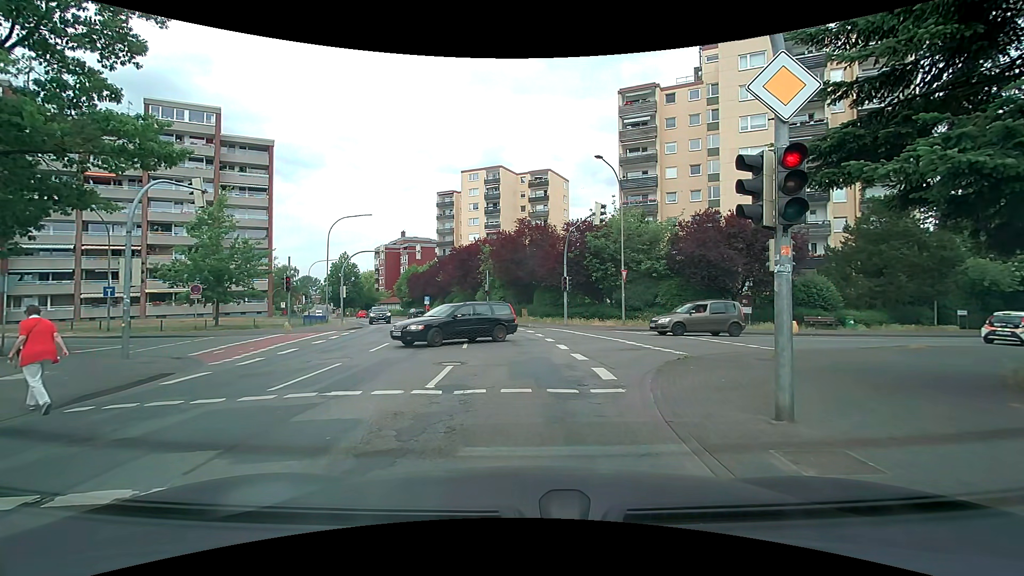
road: secondary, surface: asphalt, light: Day
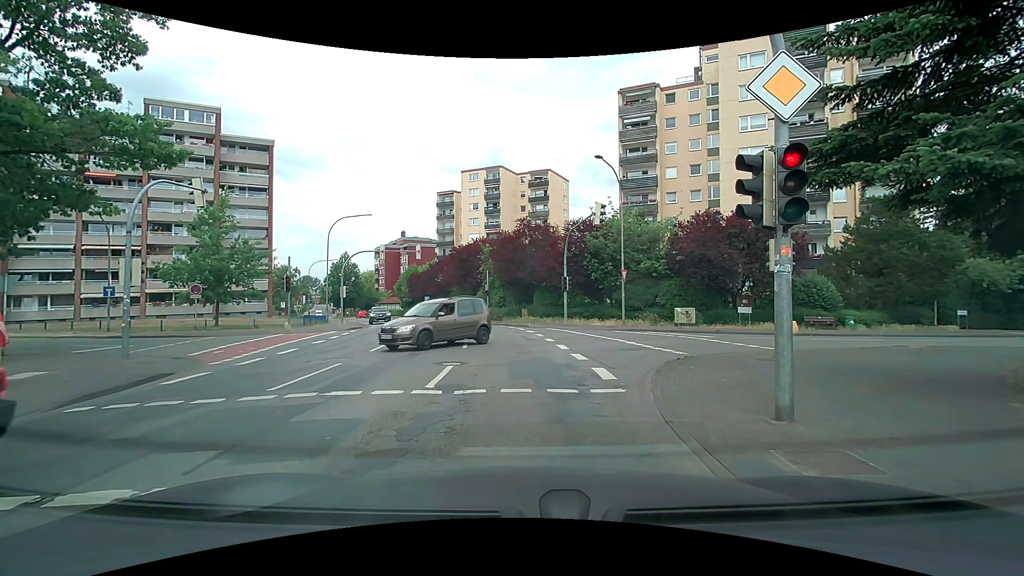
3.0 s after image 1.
(0.0, 0.0) m; 0°
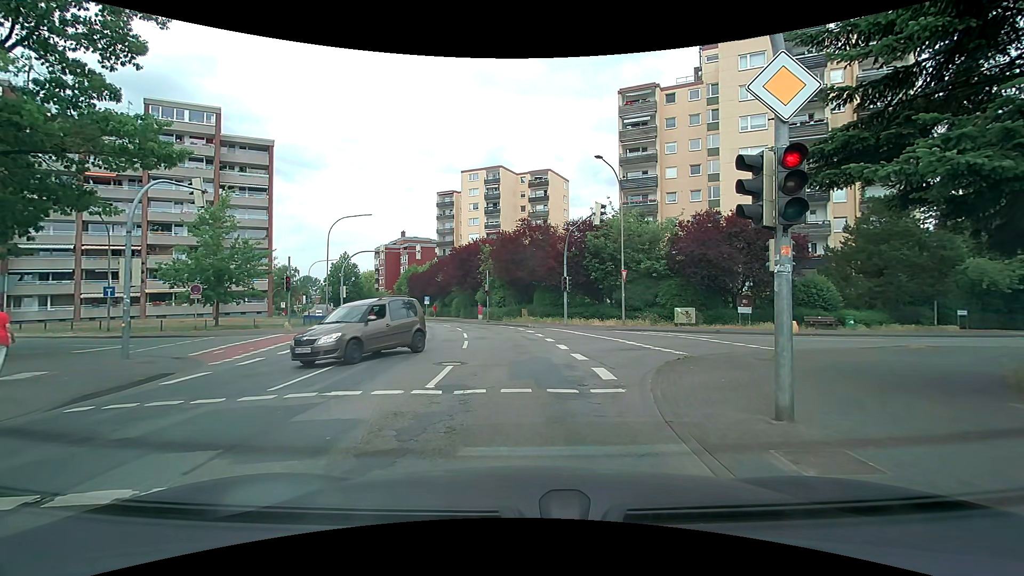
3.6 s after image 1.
(0.0, 0.0) m; 0°
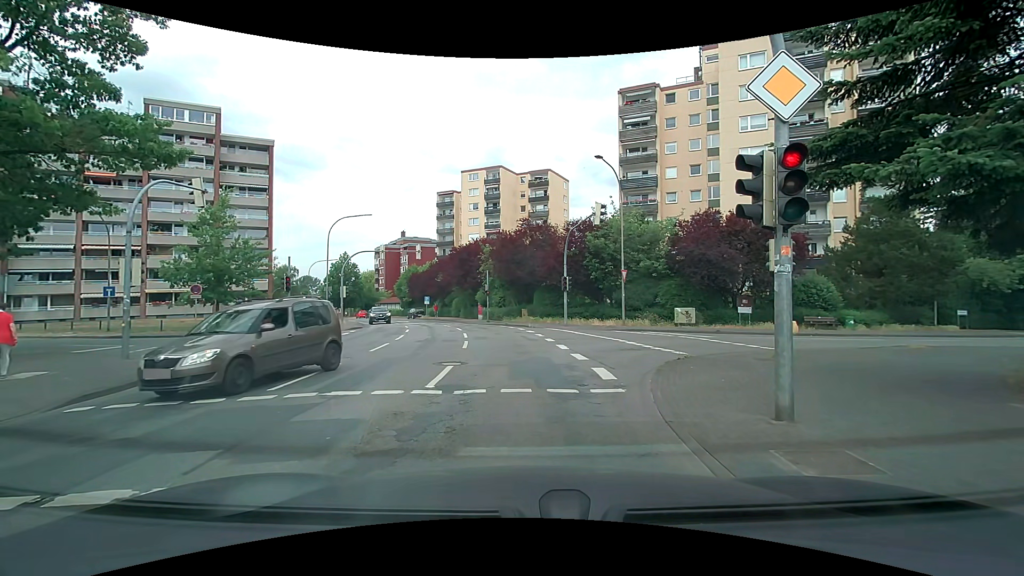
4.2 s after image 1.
(0.0, 0.0) m; 0°
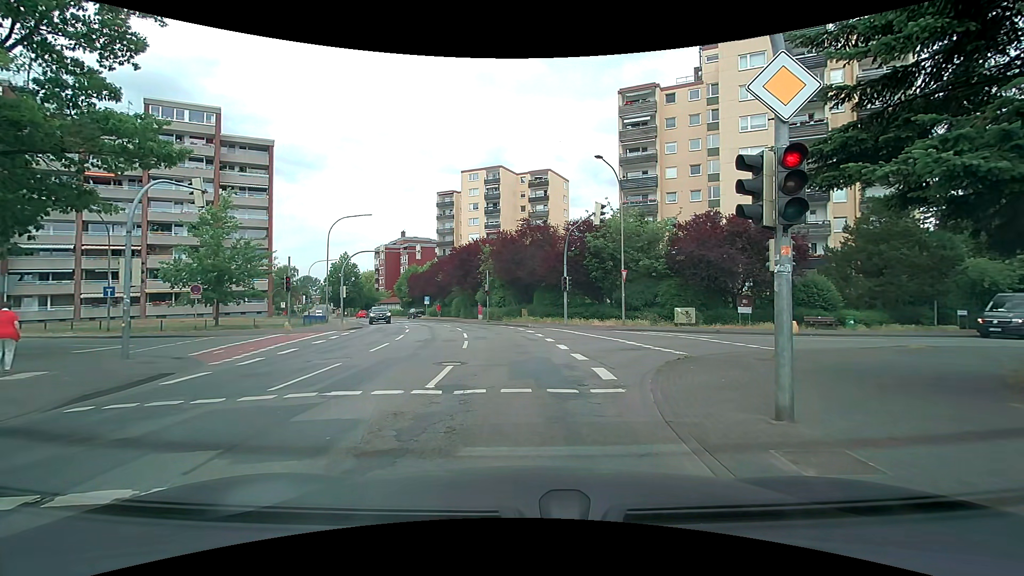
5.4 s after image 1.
(0.0, 0.0) m; 0°
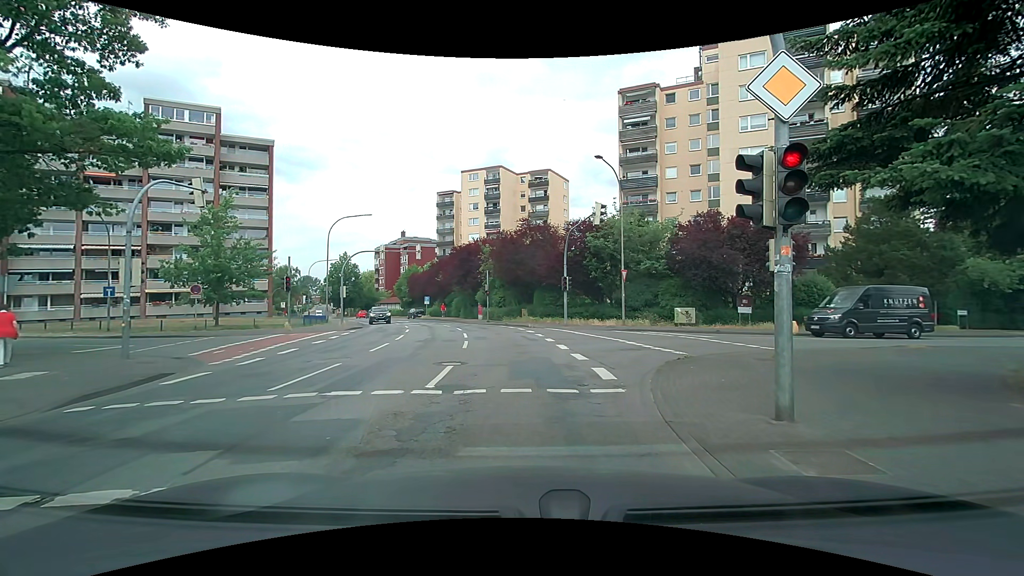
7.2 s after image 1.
(0.0, 0.0) m; 0°
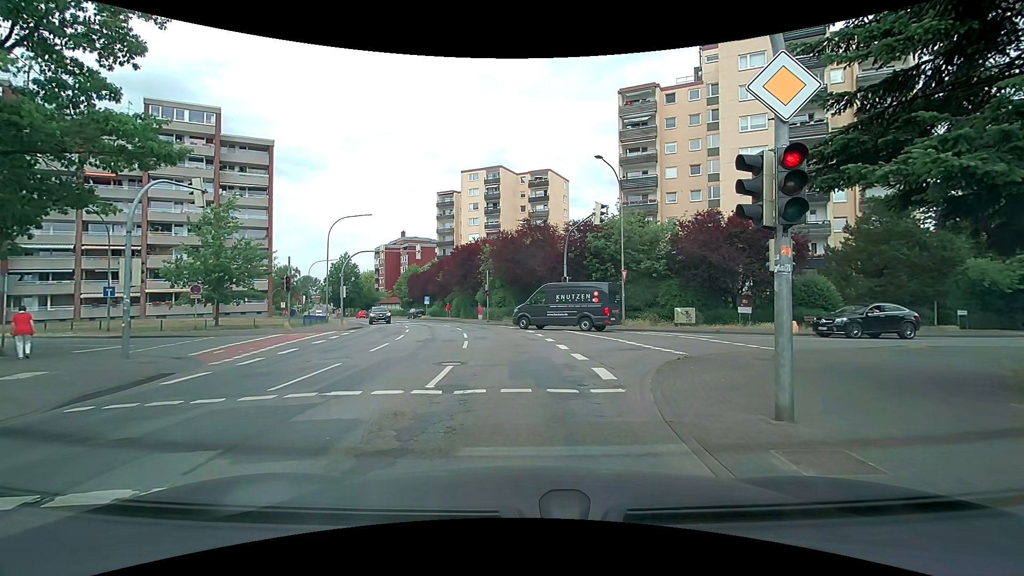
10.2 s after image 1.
(0.0, 0.0) m; 0°
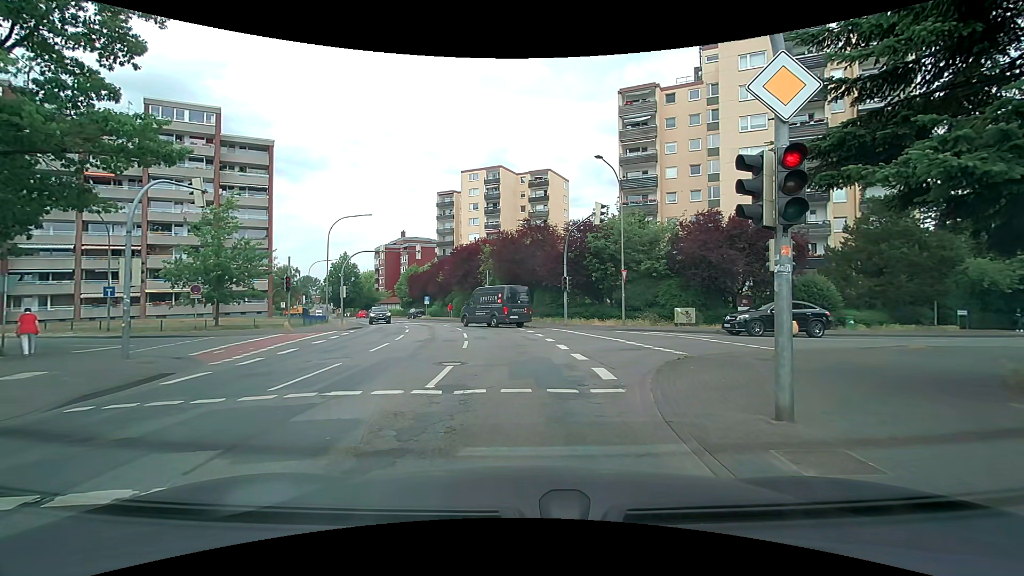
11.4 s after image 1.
(0.0, 0.0) m; 0°
(0, +10) (-1, +20) (-2, +30) (-4, +40) (-8, +49) (-11, +58) (-16, +67) (-21, +76) (-26, +84) (-32, +93) m
